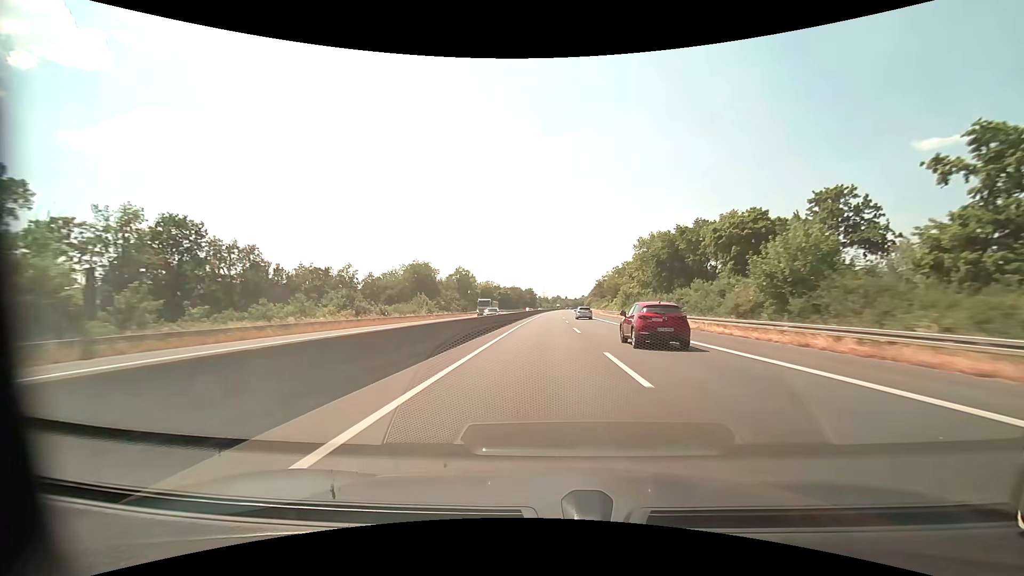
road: motorway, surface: asphalt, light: Day
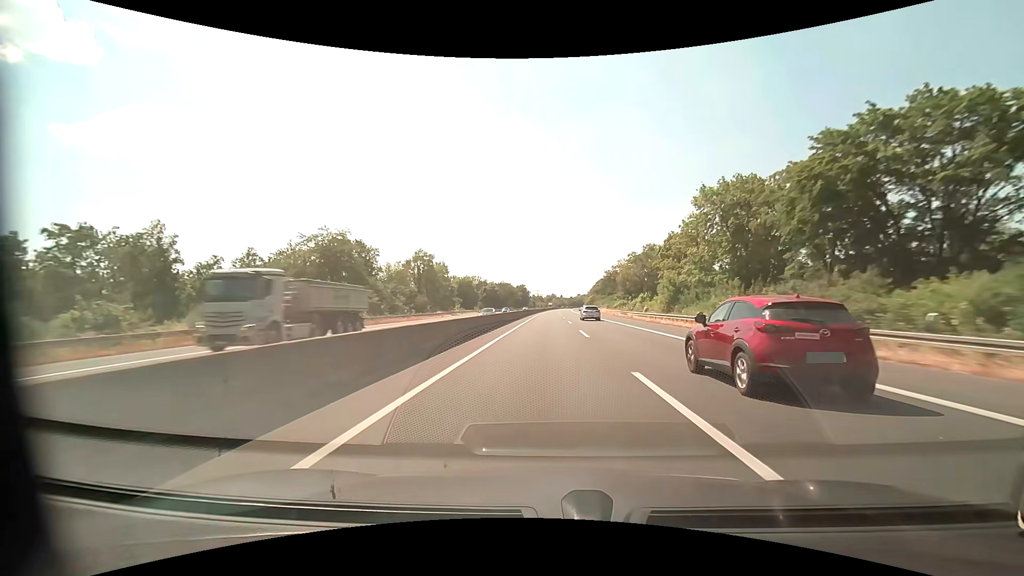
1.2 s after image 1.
(+0.2, +40.6) m; +1°
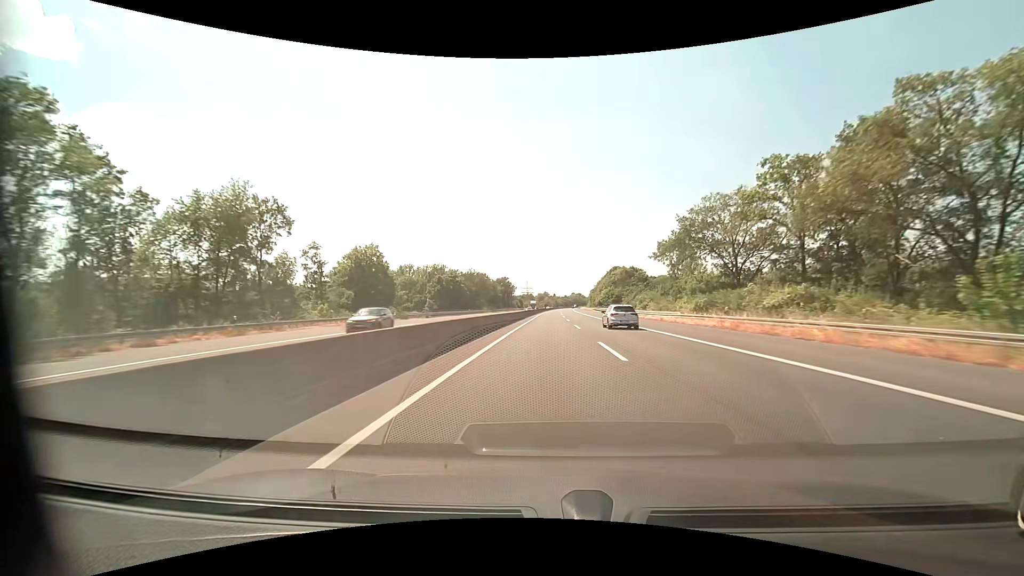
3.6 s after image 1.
(+0.7, +81.8) m; +1°
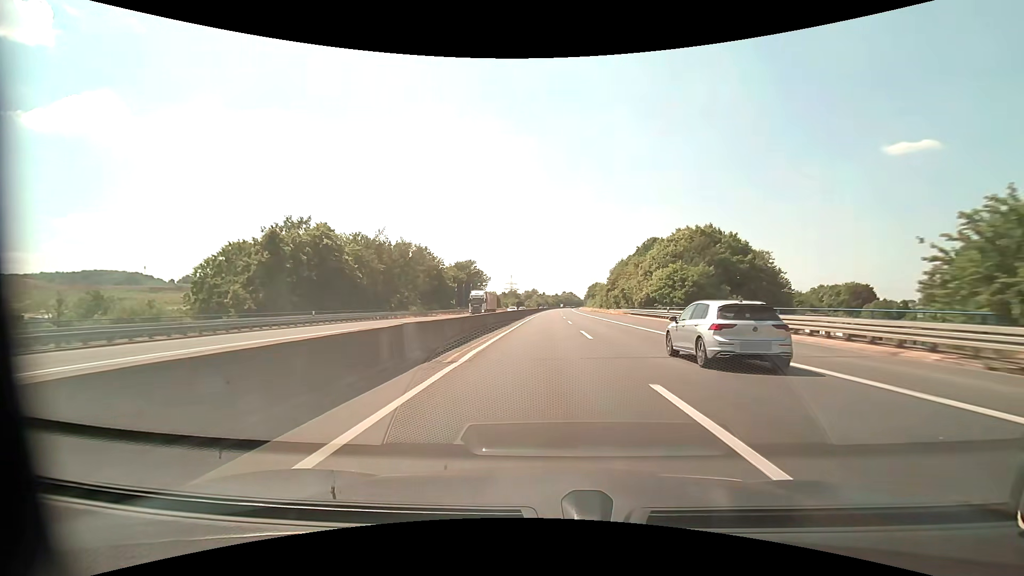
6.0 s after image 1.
(+0.9, +82.3) m; +1°
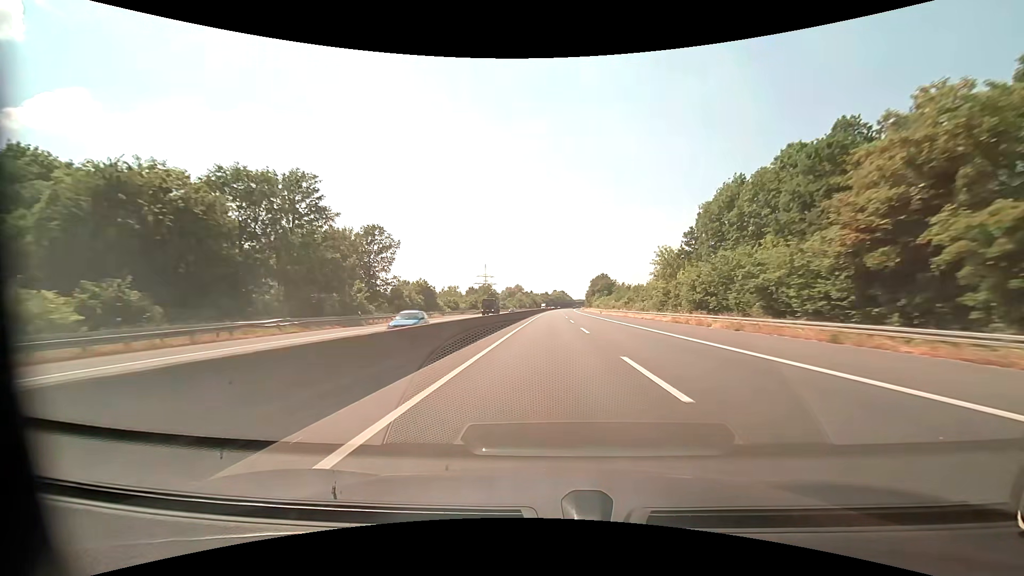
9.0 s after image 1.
(+1.3, +103.2) m; +1°
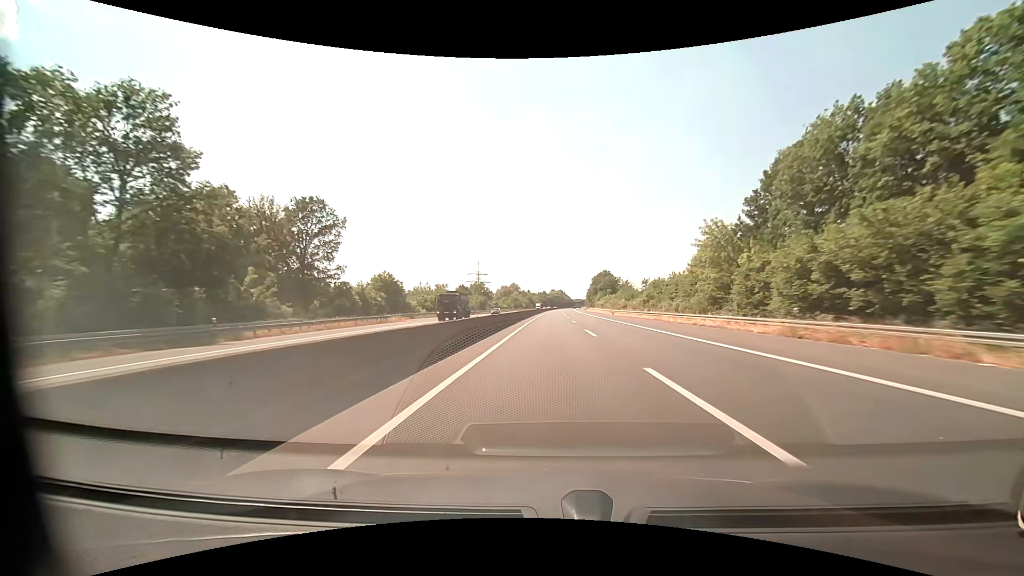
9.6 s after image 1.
(0.0, +20.7) m; 0°
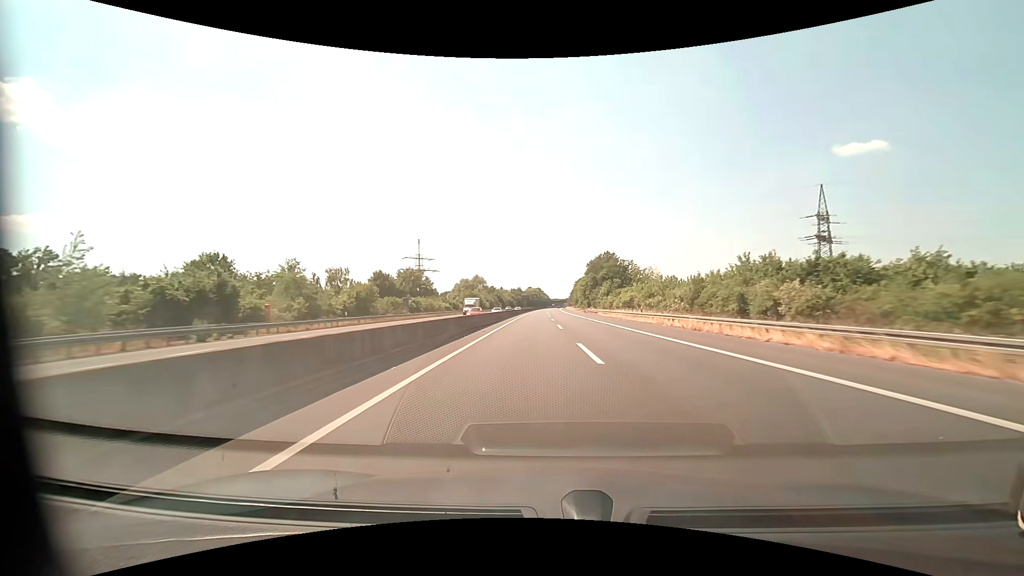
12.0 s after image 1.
(+1.6, +82.9) m; +3°
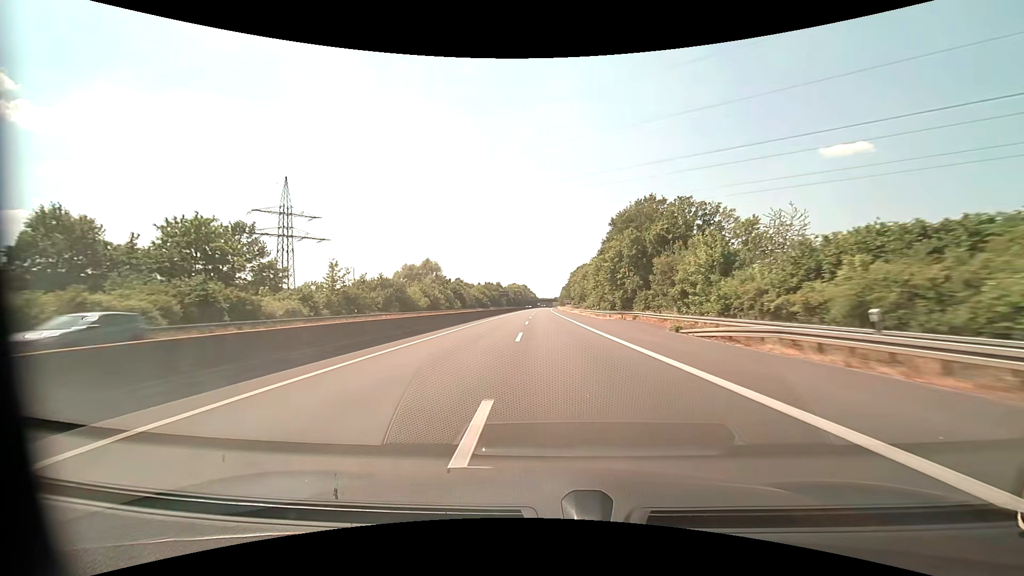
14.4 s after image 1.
(+1.2, +83.0) m; +1°
(0, +10) (0, +20) (0, +30) (0, +40) (0, +50) (0, +60) (0, +70) (0, +80) (0, +90) (-1, +100) m
